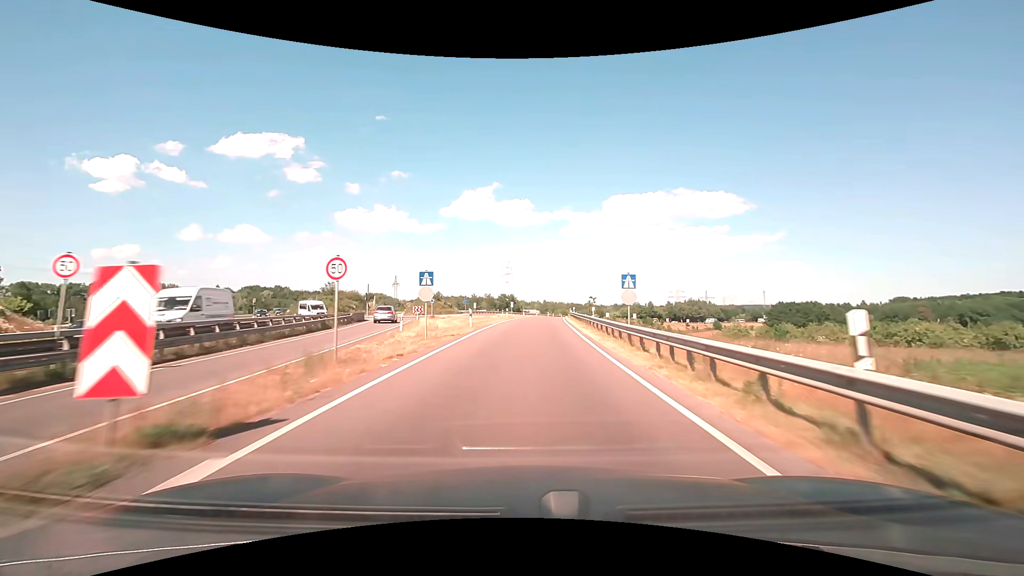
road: motorway_link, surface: asphalt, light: Day
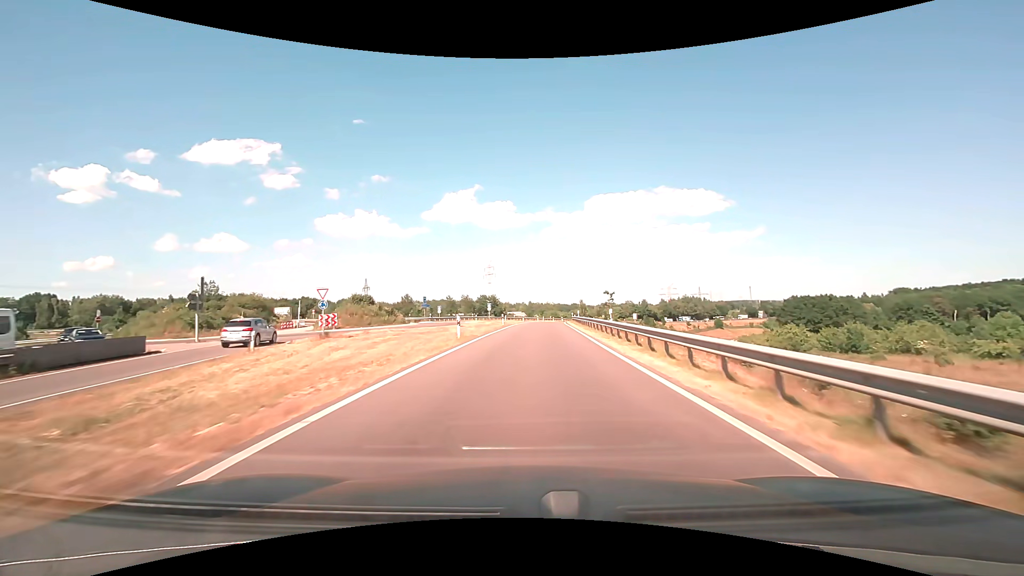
(+0.4, +30.0) m; +2°
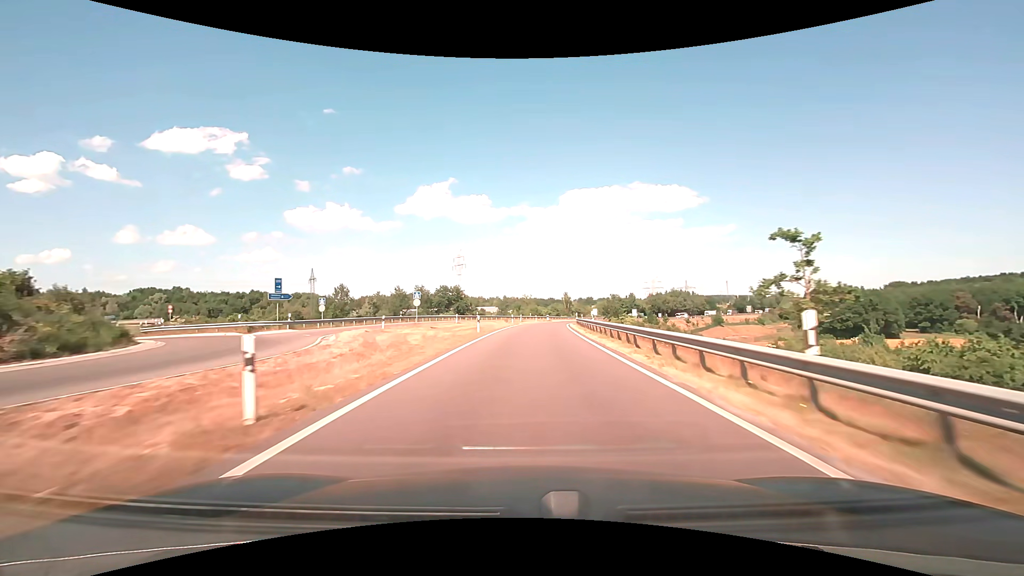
(+1.0, +41.1) m; +3°
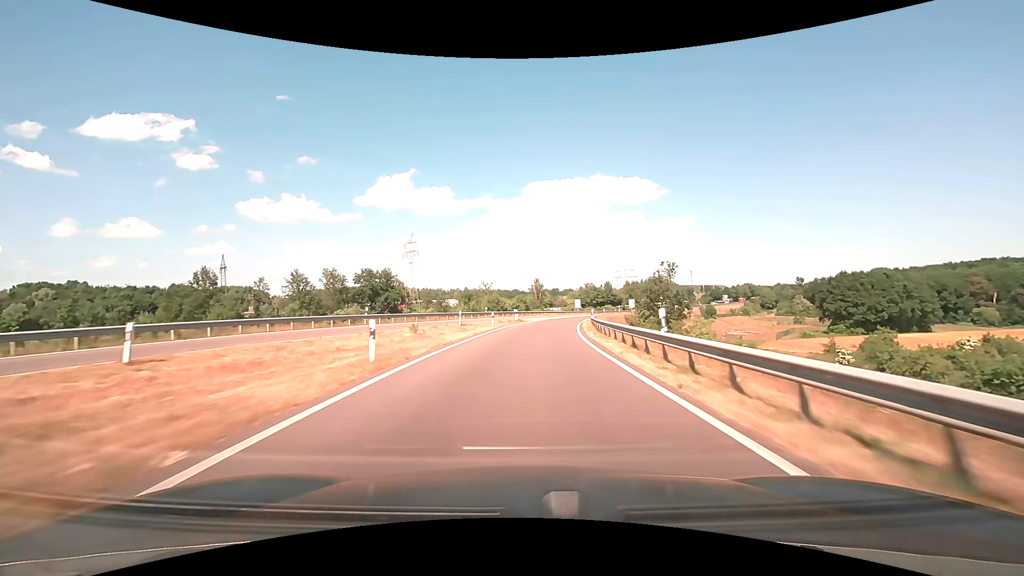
(+1.2, +43.0) m; +4°
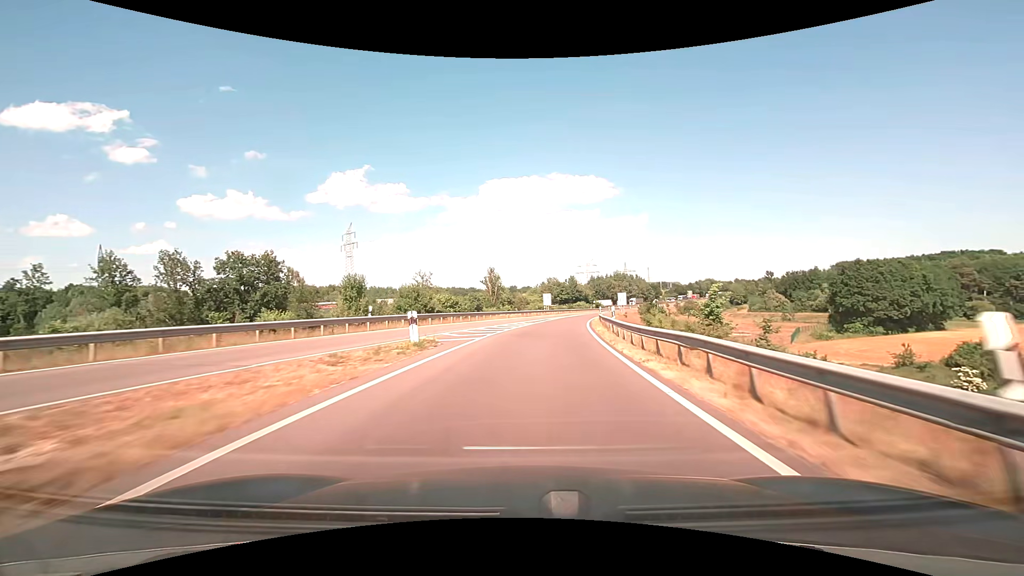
(+1.2, +32.8) m; +5°
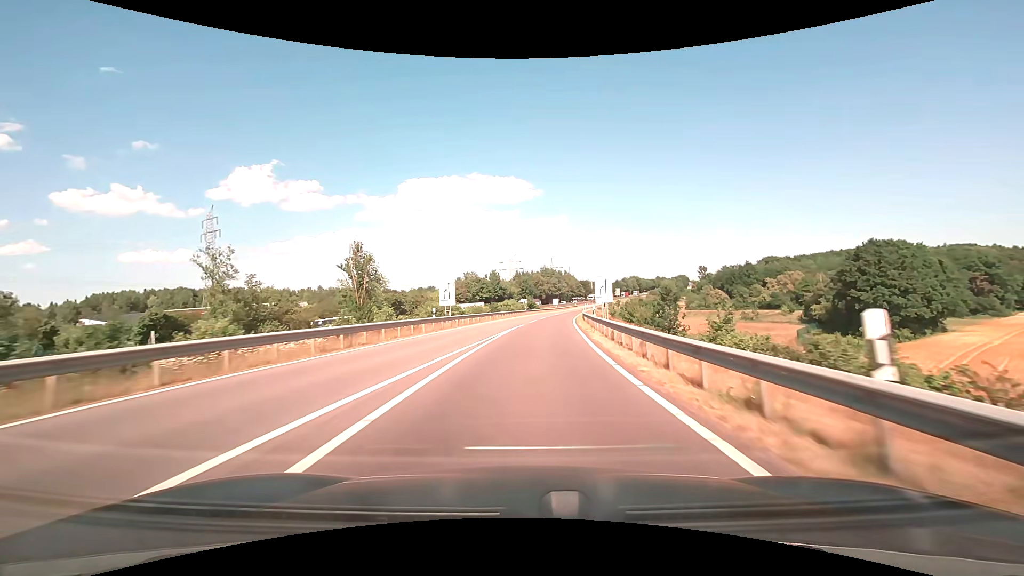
(+3.5, +43.7) m; +9°
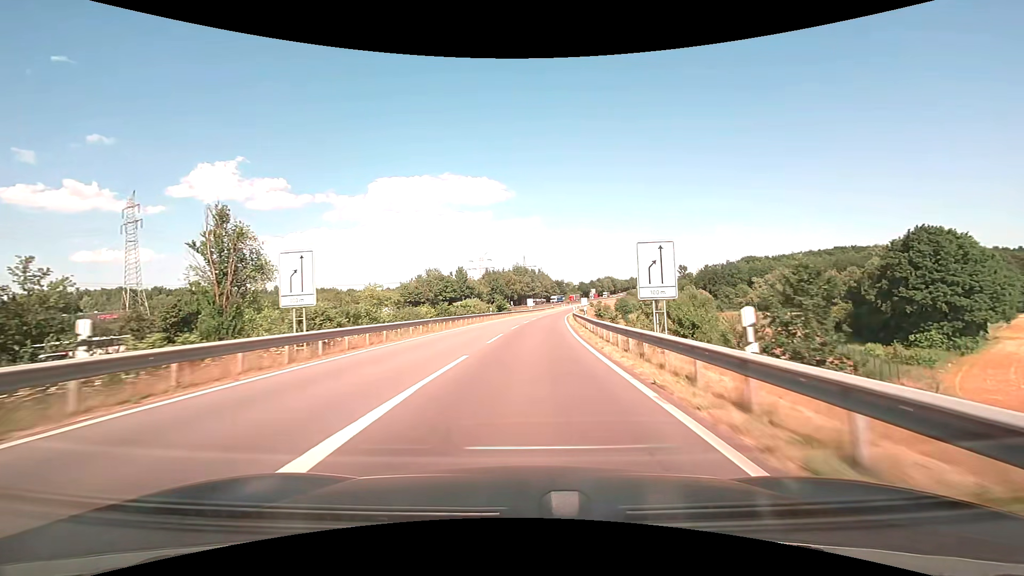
(+0.7, +22.0) m; +3°
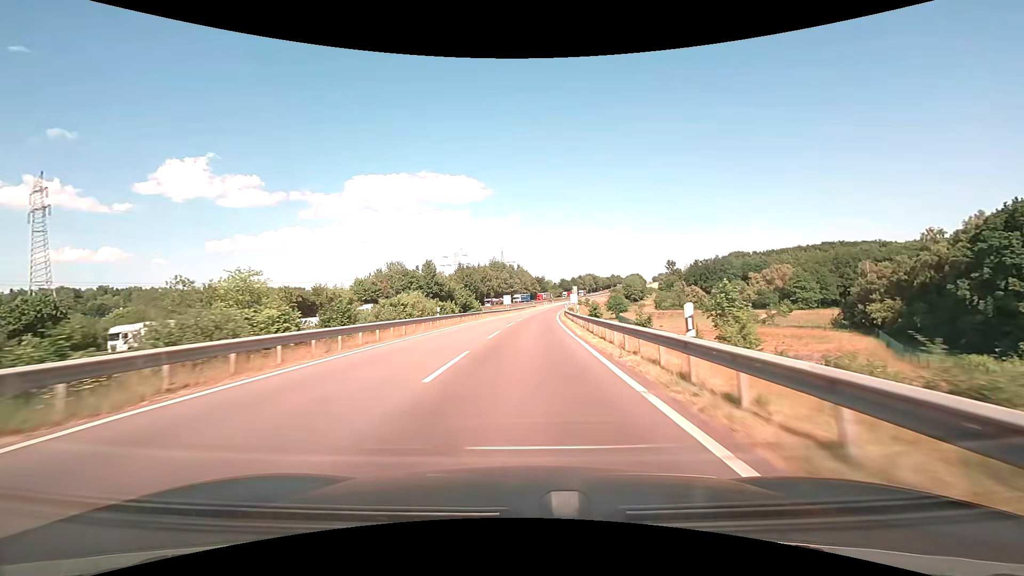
(+0.6, +22.1) m; +3°
(0, +10) (0, +20) (+1, +30) (+1, +40) (+2, +50) (+2, +60) (+3, +70) (+4, +80) (+5, +90) (+6, +100) m
